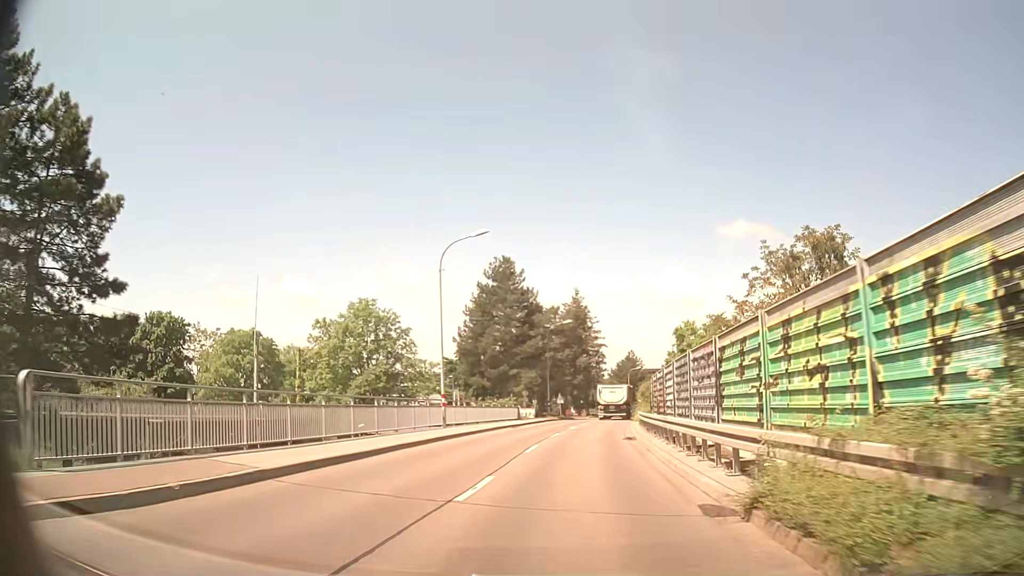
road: tertiary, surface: asphalt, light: Day
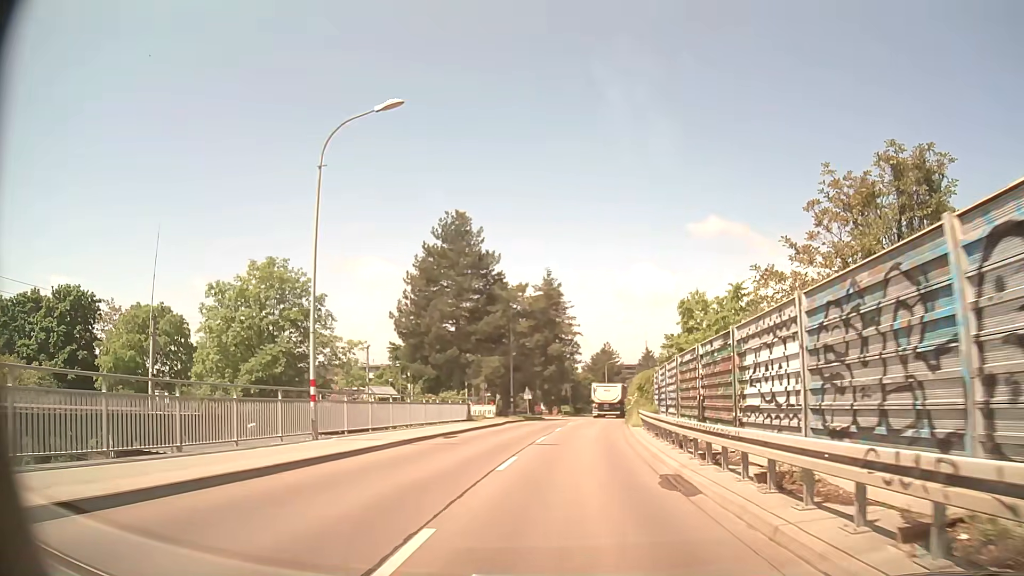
(+0.2, +14.1) m; +2°
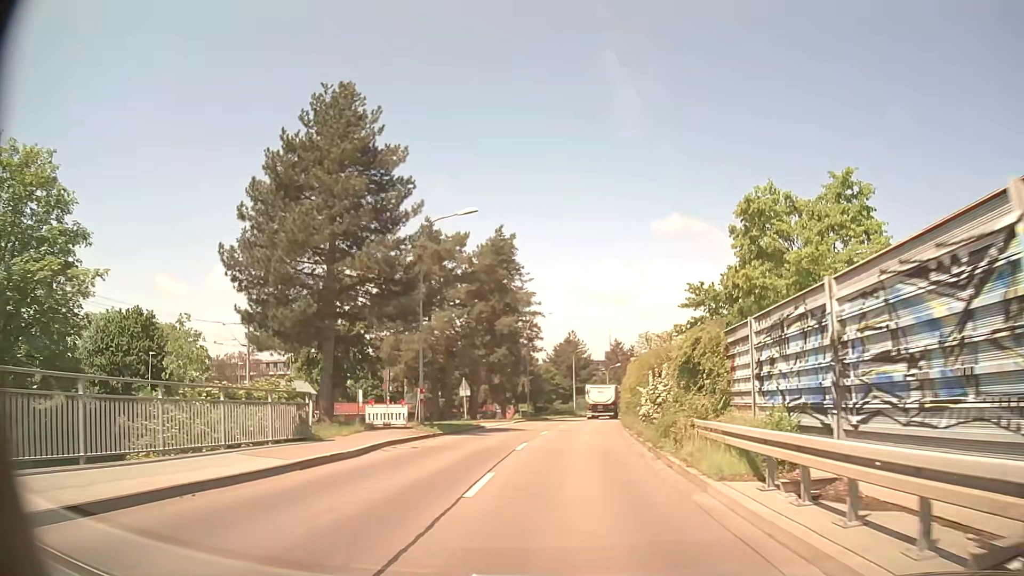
(+0.6, +21.3) m; +3°
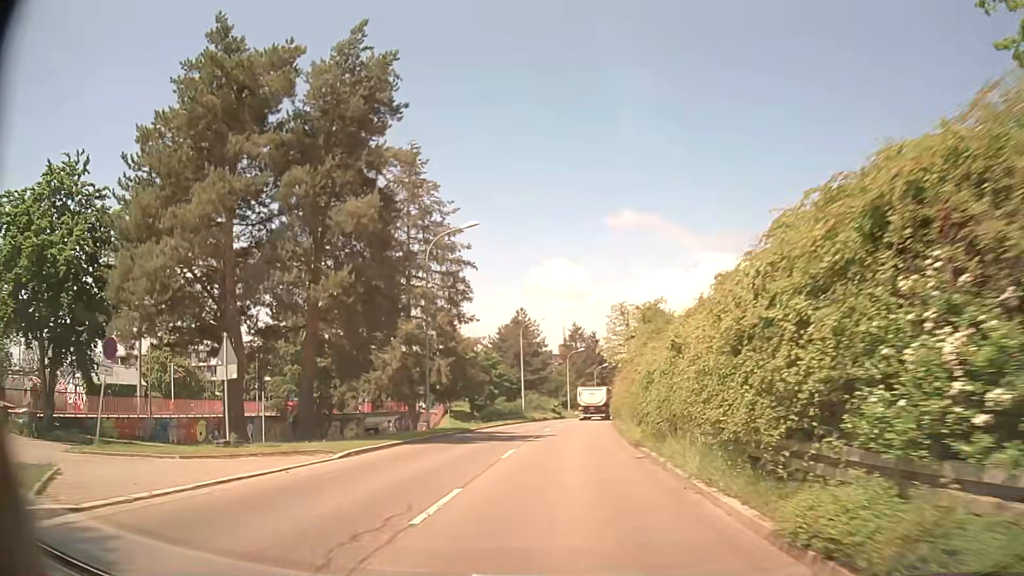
(+1.1, +28.8) m; +4°
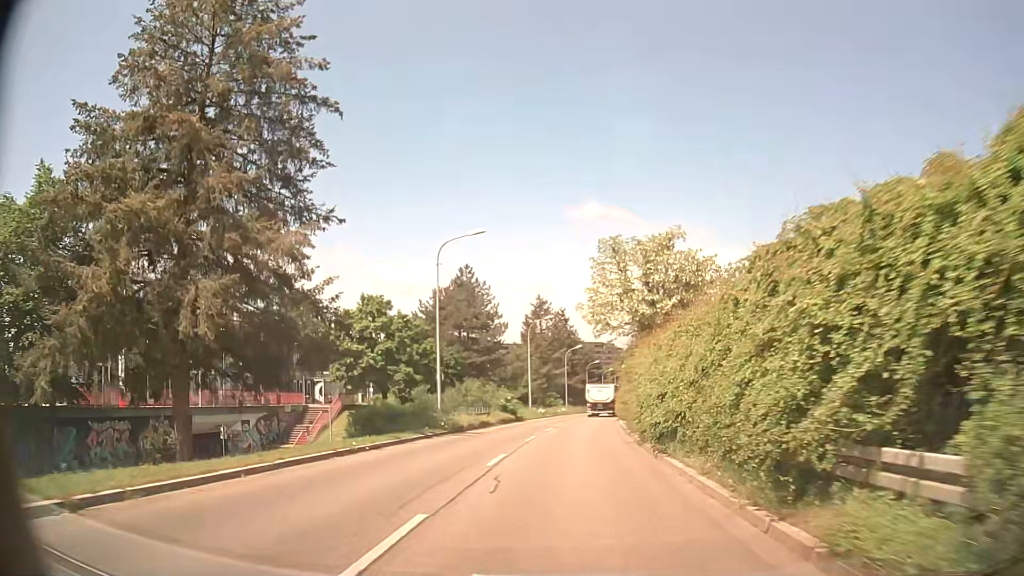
(+0.7, +29.4) m; +3°
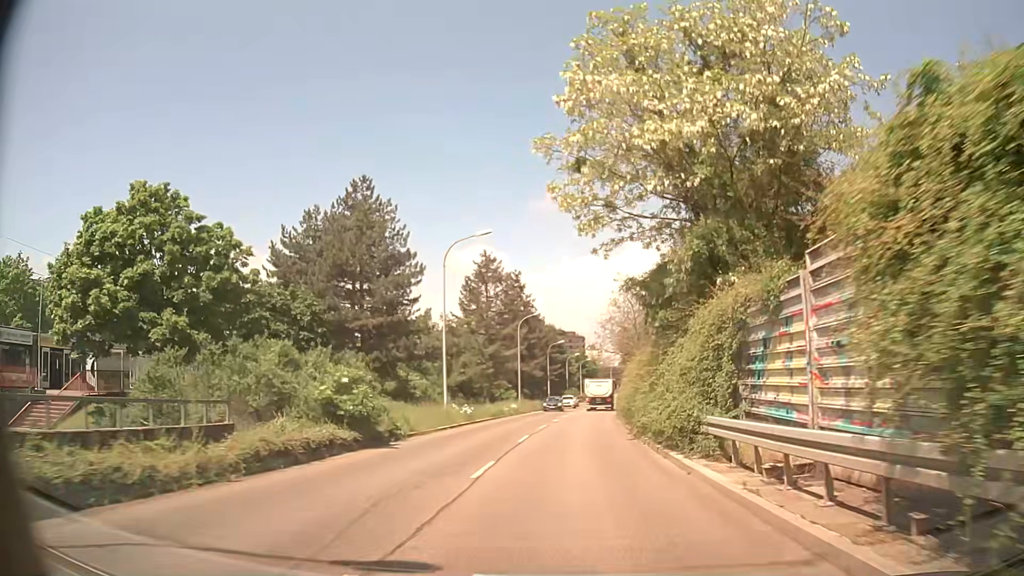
(+1.1, +29.6) m; +4°
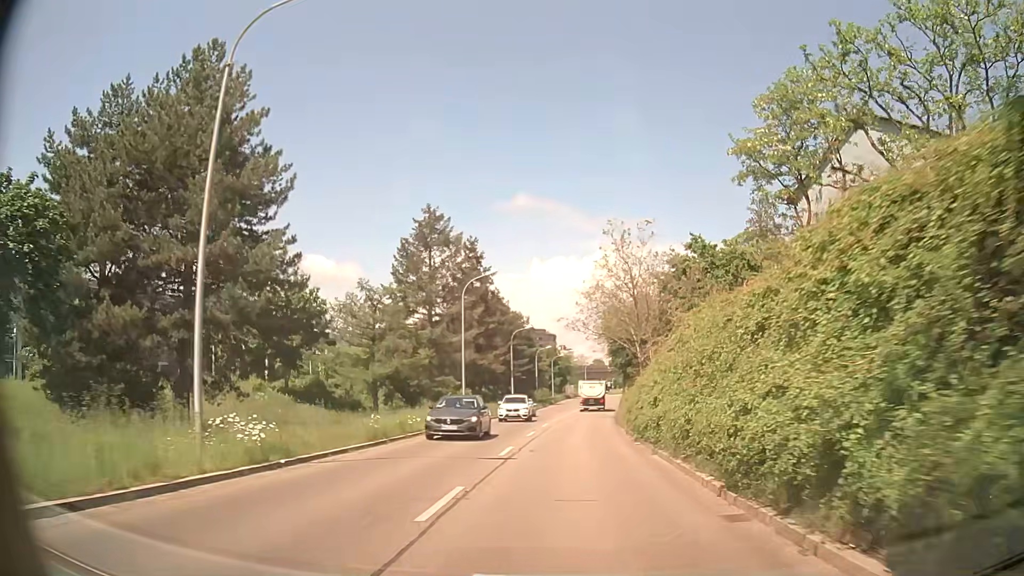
(+0.5, +21.4) m; +2°
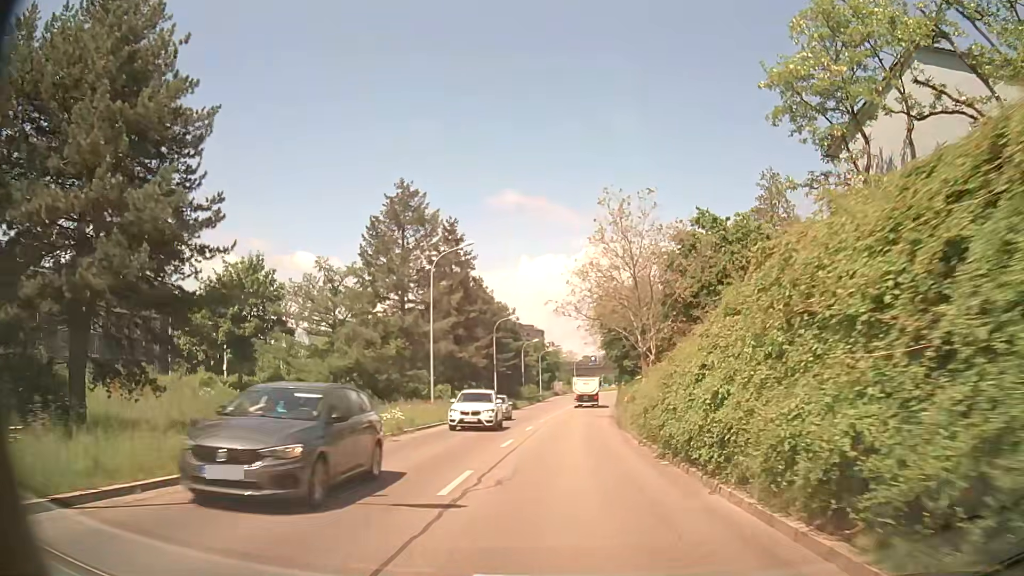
(+0.1, +7.1) m; +1°
(0, +10) (0, +20) (+1, +30) (+2, +40) (+2, +50) (+3, +60) (+4, +70) (+6, +80) (+7, +90) (+9, +99) m
